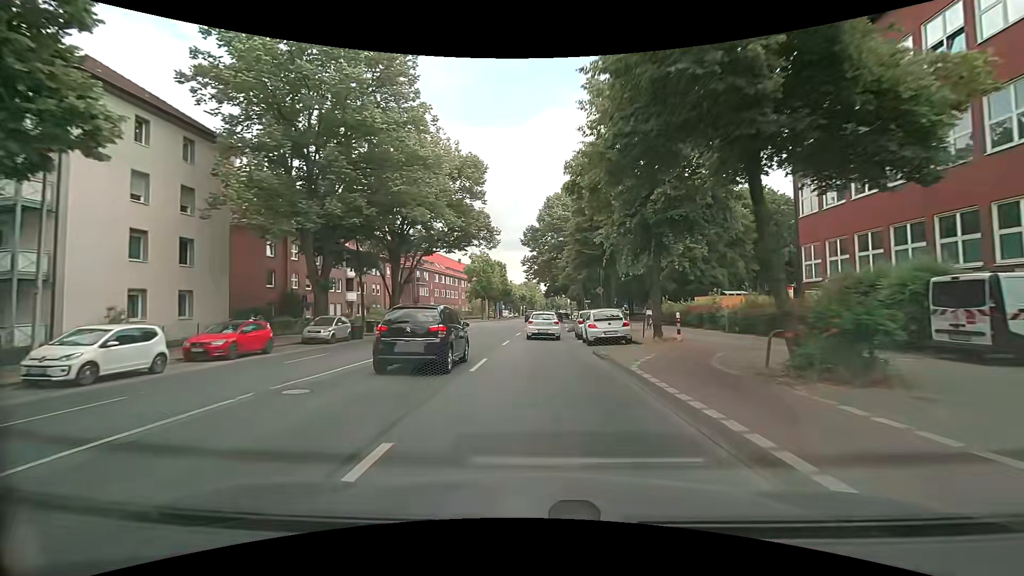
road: secondary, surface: asphalt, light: Day
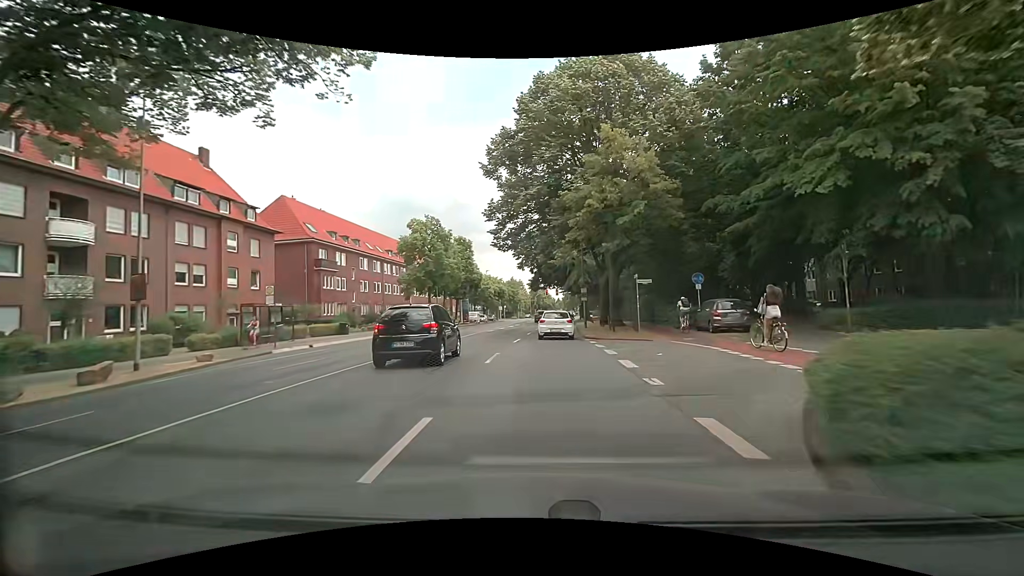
(+0.2, +36.5) m; +2°
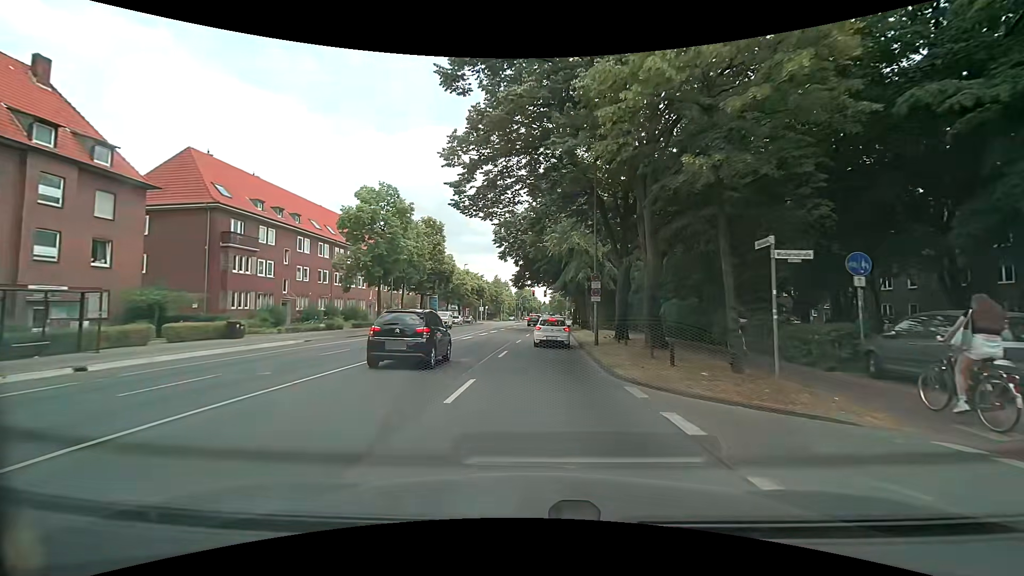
(0.0, +14.1) m; +1°
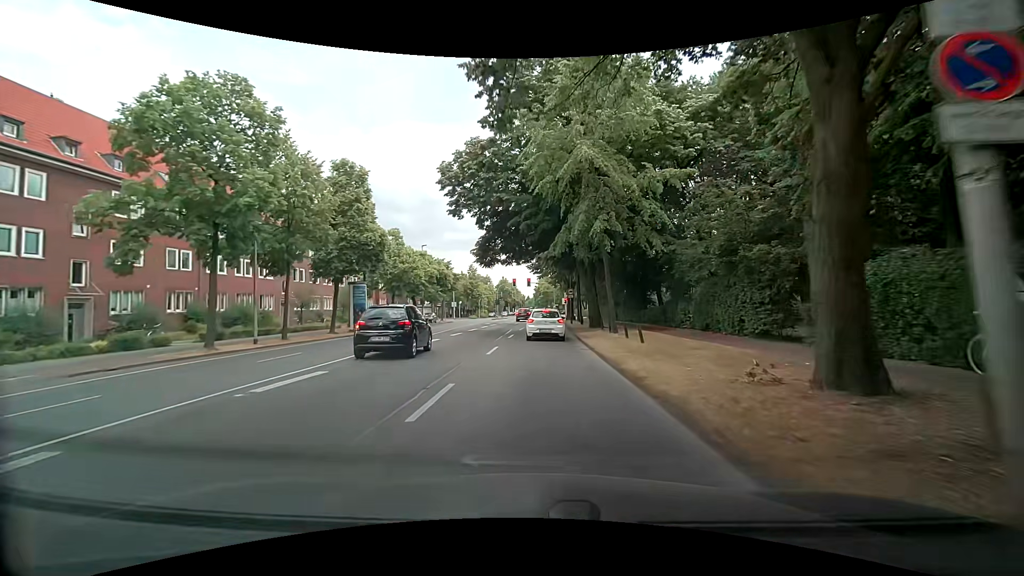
(+0.4, +20.5) m; +2°
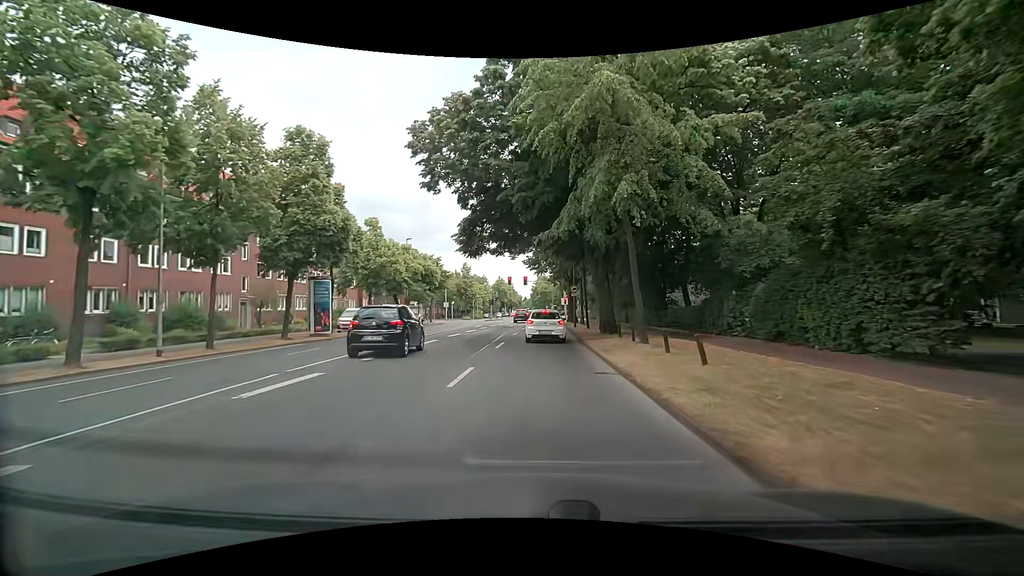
(0.0, +6.5) m; 0°
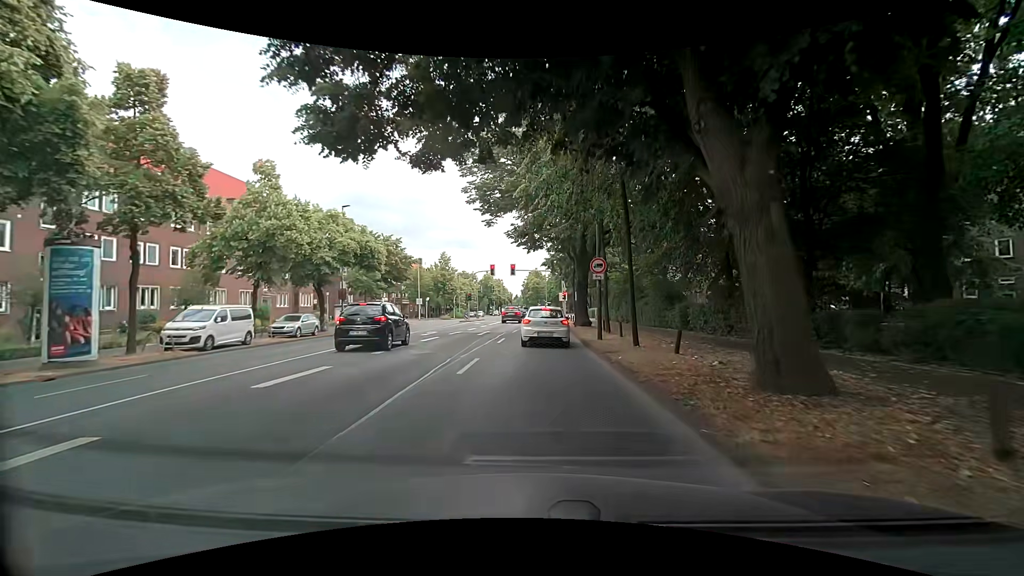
(+0.3, +17.3) m; +1°
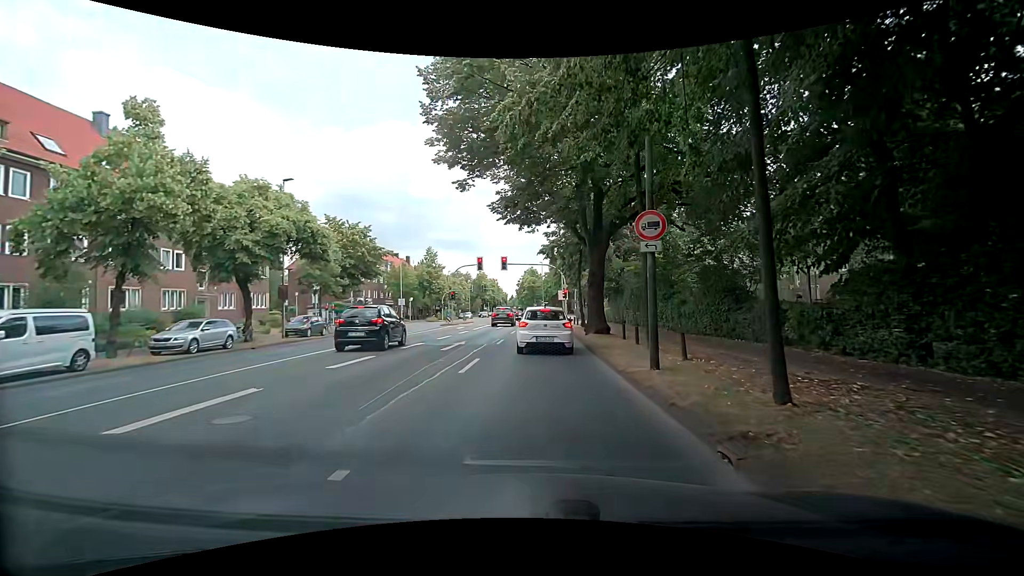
(+0.2, +8.8) m; +2°
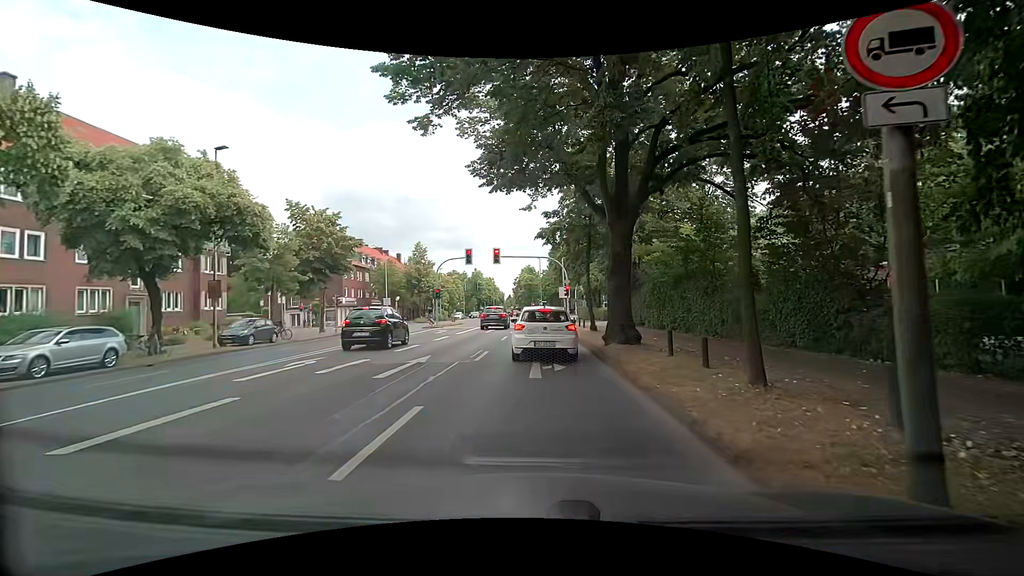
(0.0, +6.4) m; -1°
